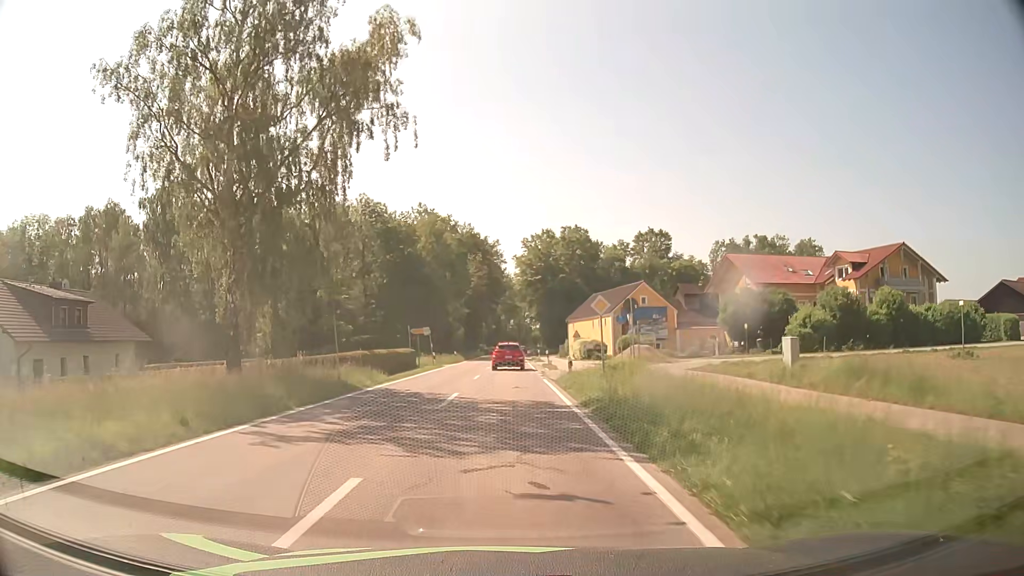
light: Day
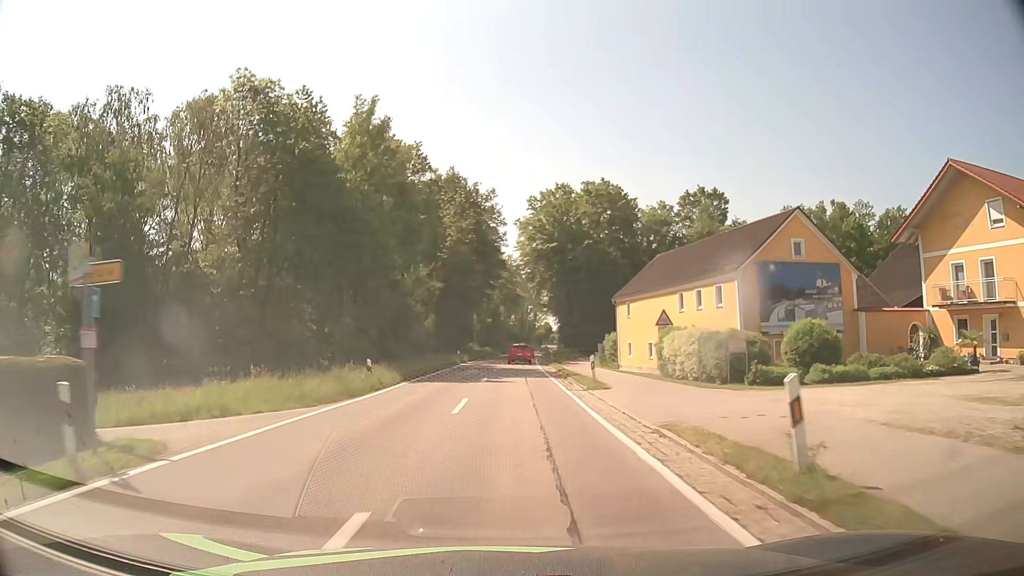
(0.0, +38.4) m; 0°
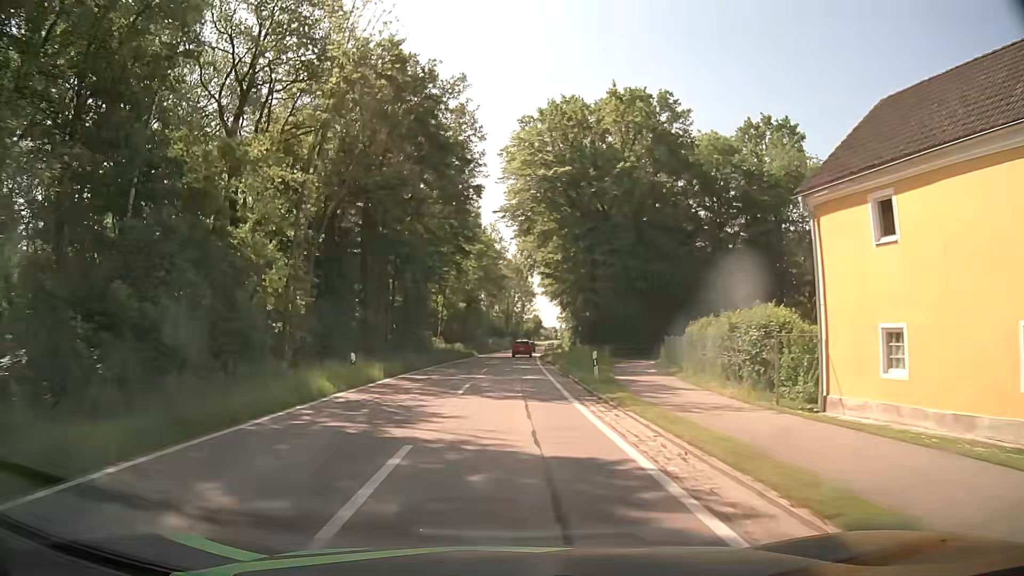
(+0.6, +34.2) m; +2°
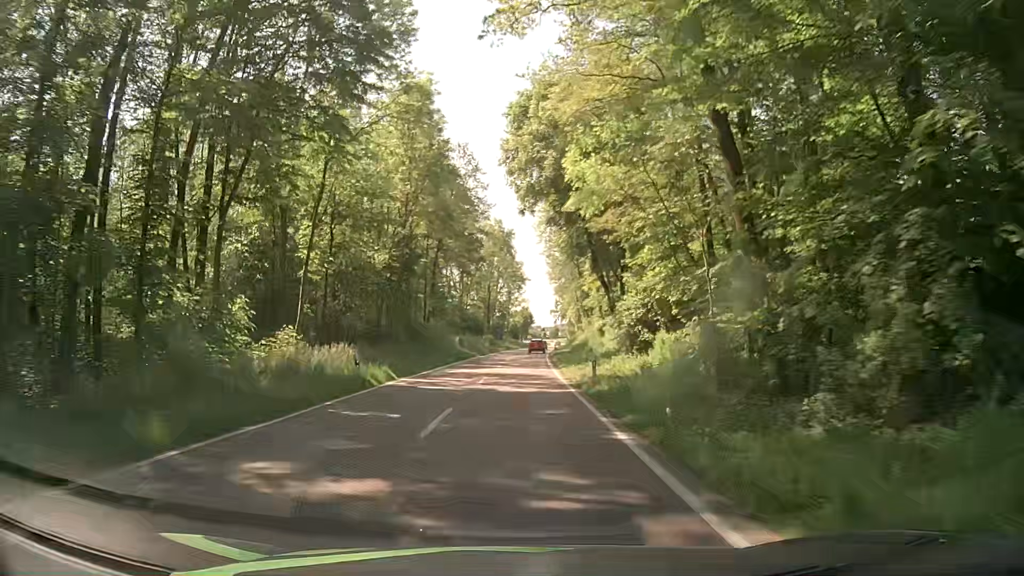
(+0.5, +44.5) m; +1°
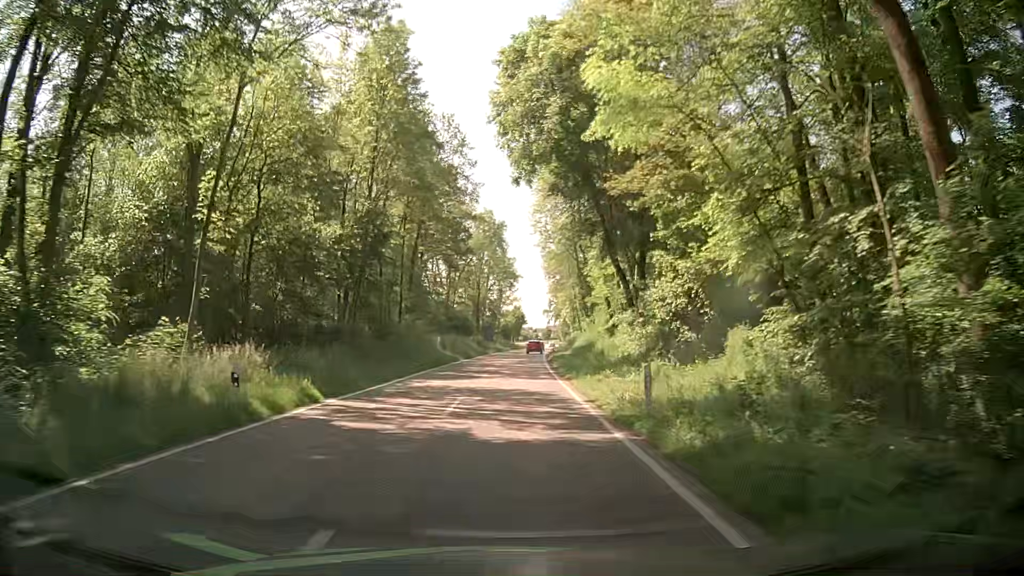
(+0.1, +9.0) m; 0°
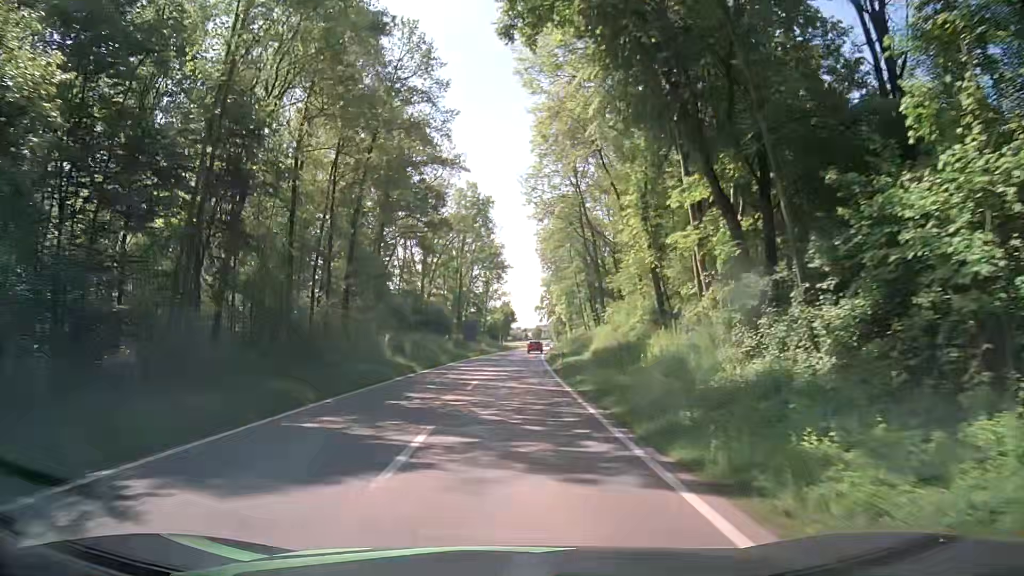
(+0.2, +18.1) m; +2°
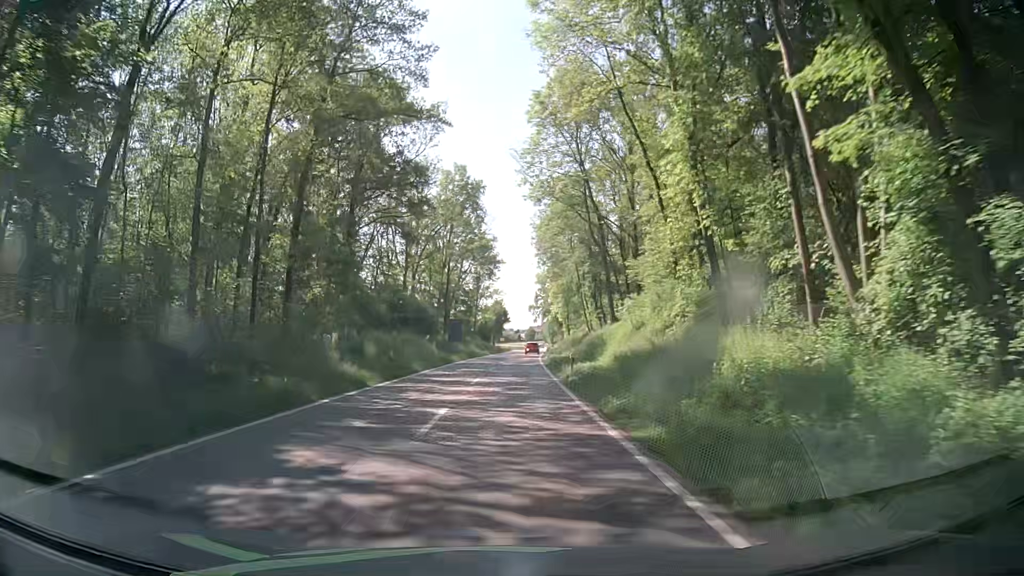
(0.0, +9.1) m; +1°
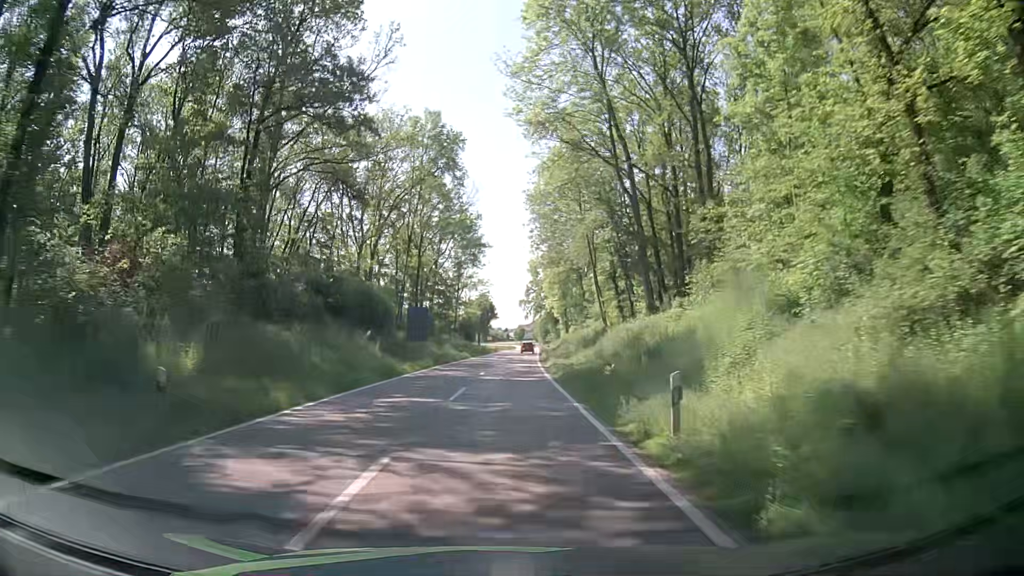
(+0.1, +18.2) m; +1°
(0, +10) (0, +20) (0, +30) (+1, +40) (+1, +50) (+1, +60) (+2, +70) (+2, +80) (+3, +90) (+3, +100) m
